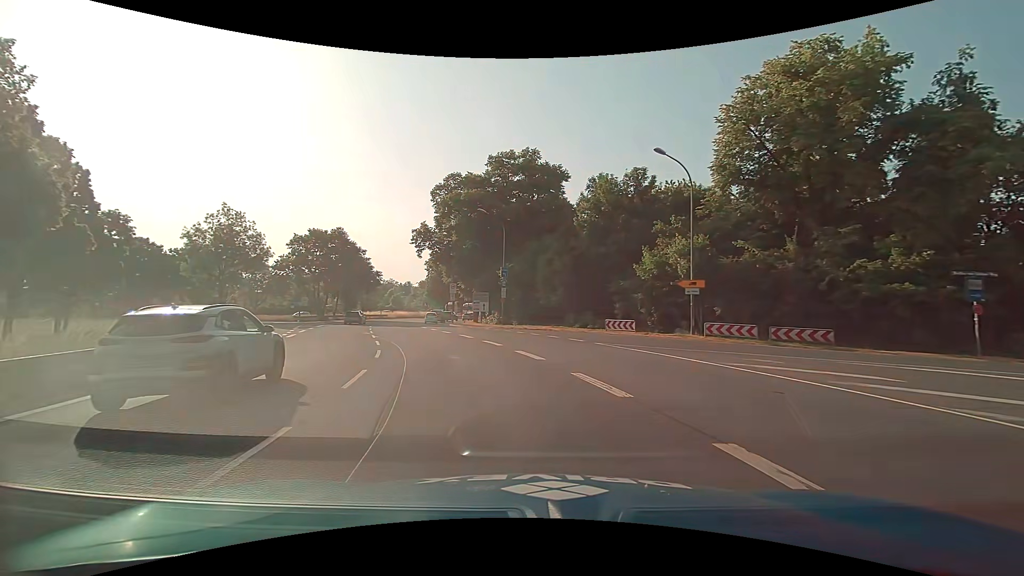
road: primary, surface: asphalt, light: Day
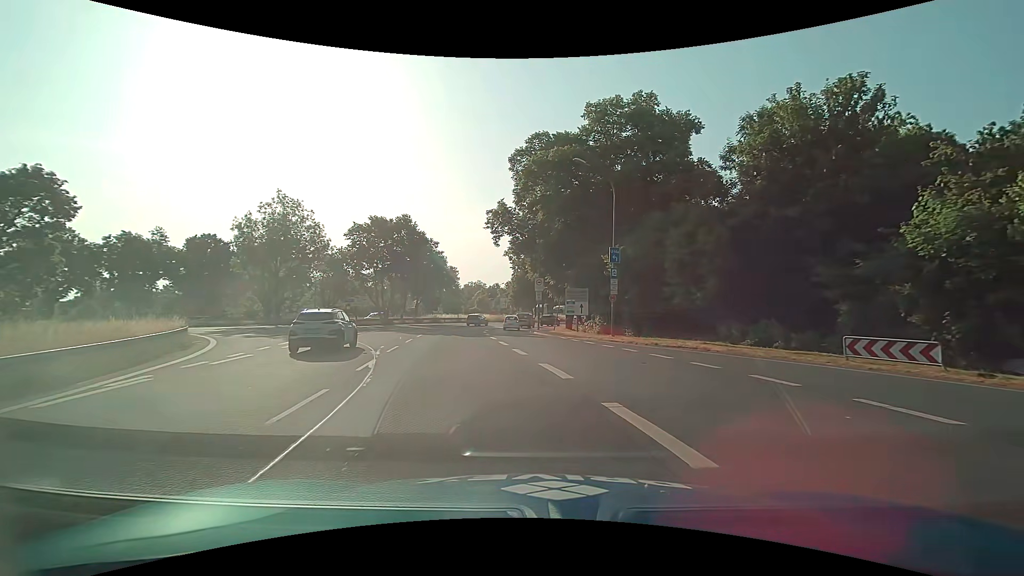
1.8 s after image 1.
(-1.6, +15.2) m; -10°
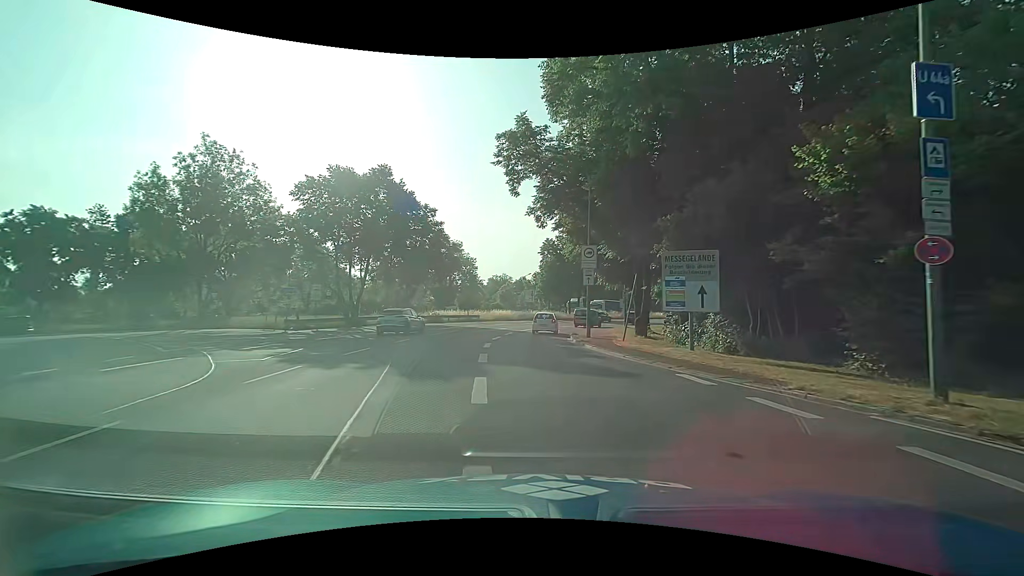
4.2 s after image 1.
(-0.9, +21.0) m; -3°
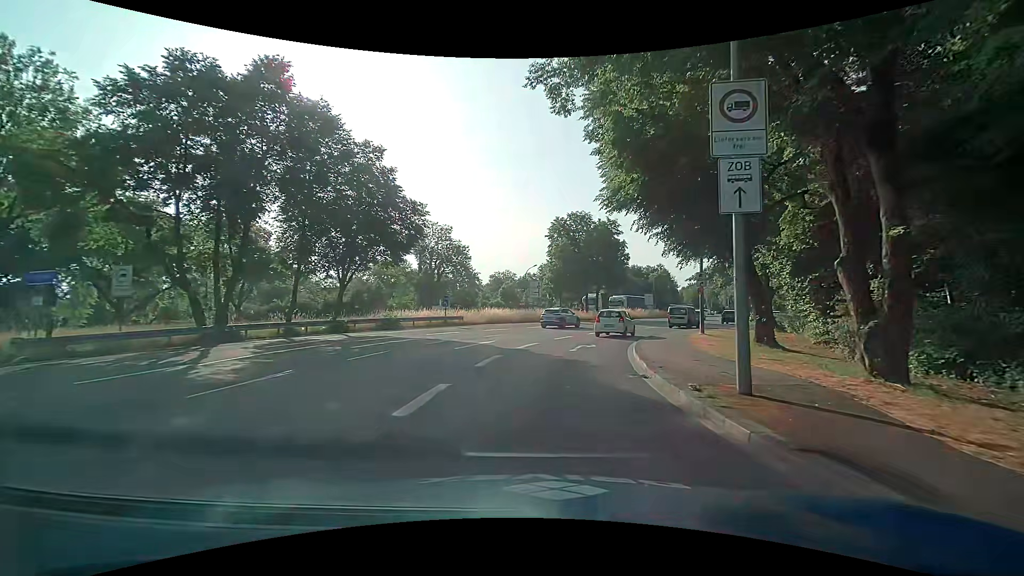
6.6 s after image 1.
(-0.2, +19.1) m; -1°
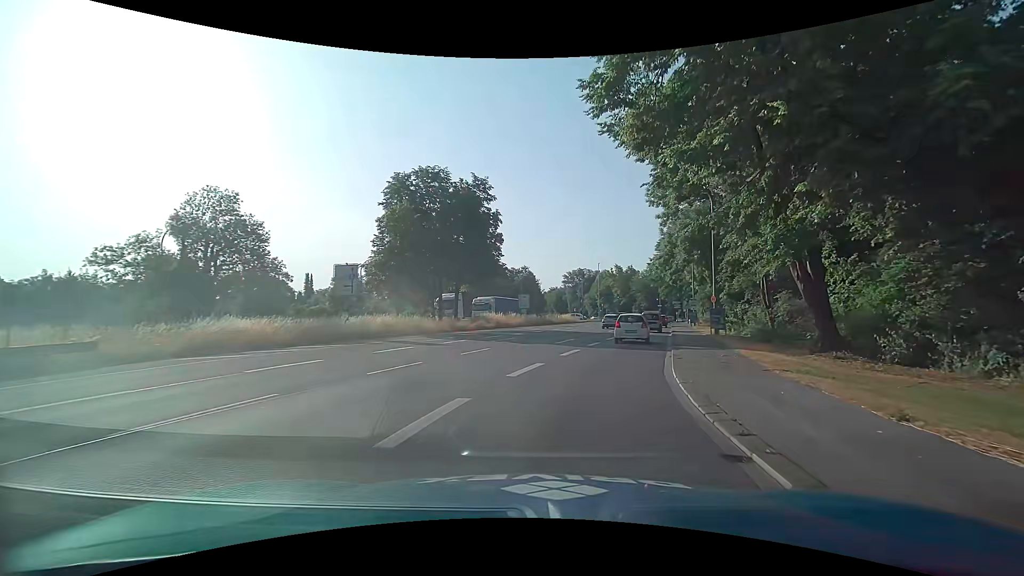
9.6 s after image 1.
(+2.9, +24.4) m; +16°
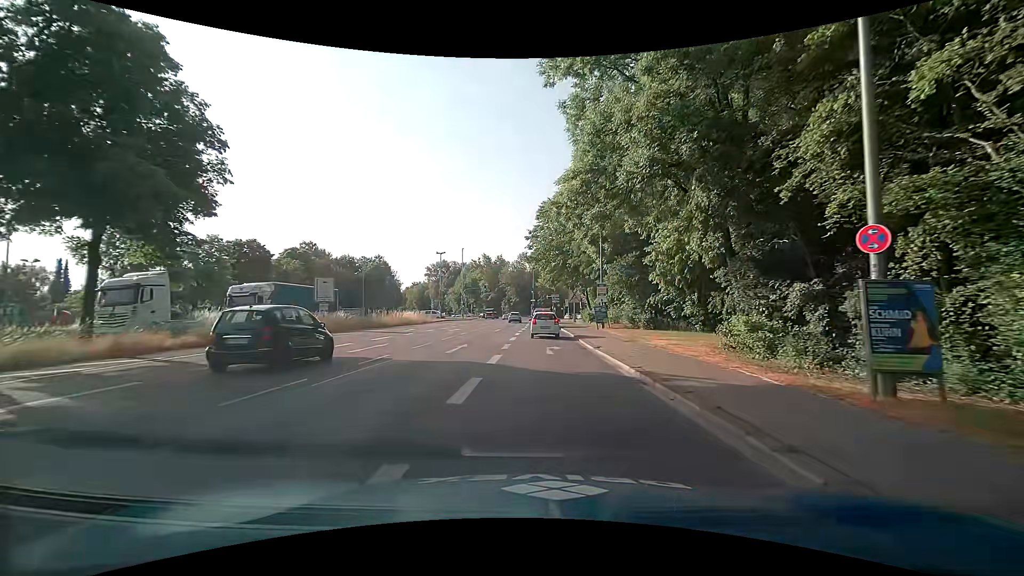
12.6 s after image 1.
(+4.5, +26.9) m; +15°
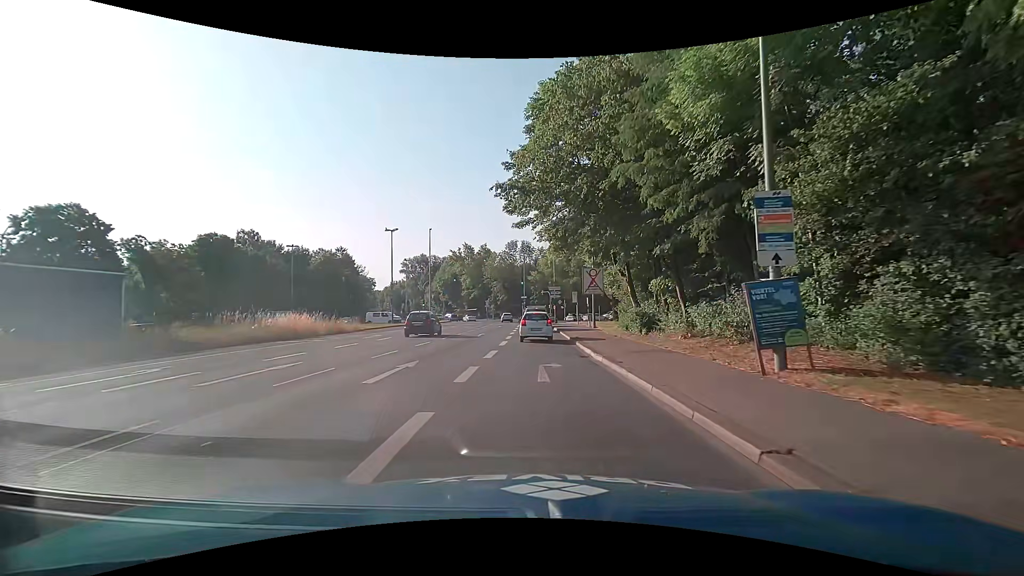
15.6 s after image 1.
(+0.4, +27.6) m; +1°
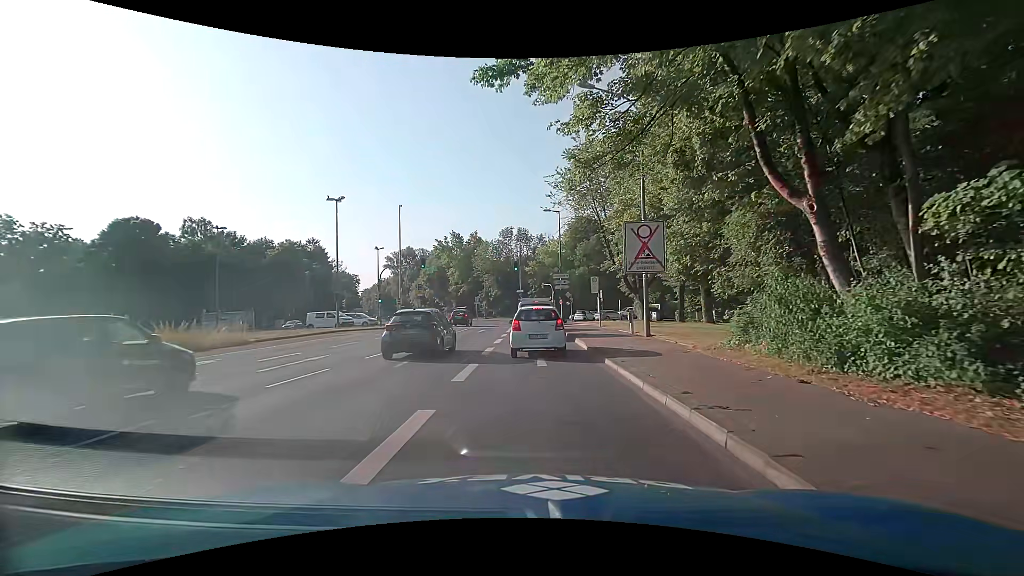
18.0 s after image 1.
(-0.1, +17.6) m; +1°
